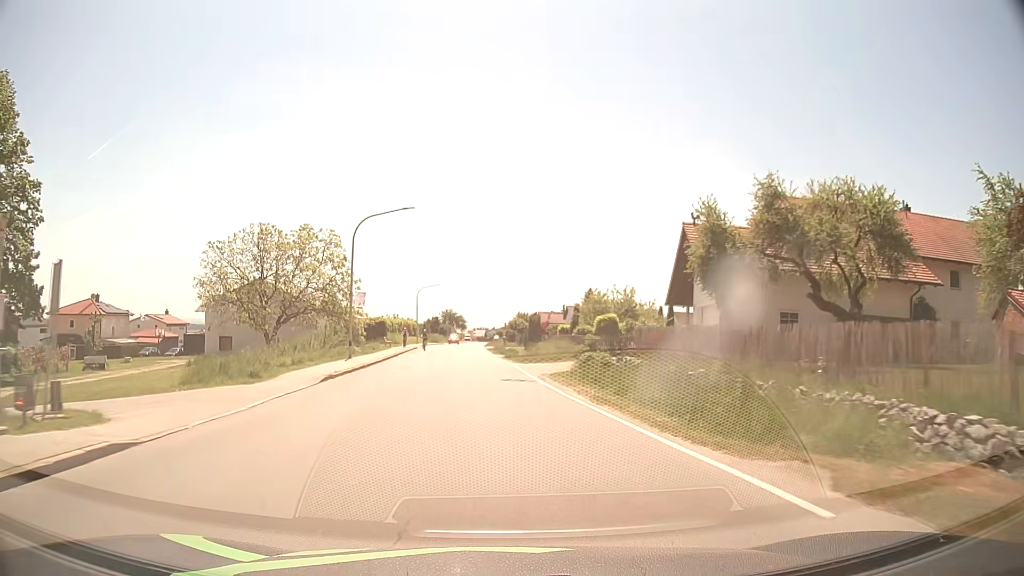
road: secondary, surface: asphalt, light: Day
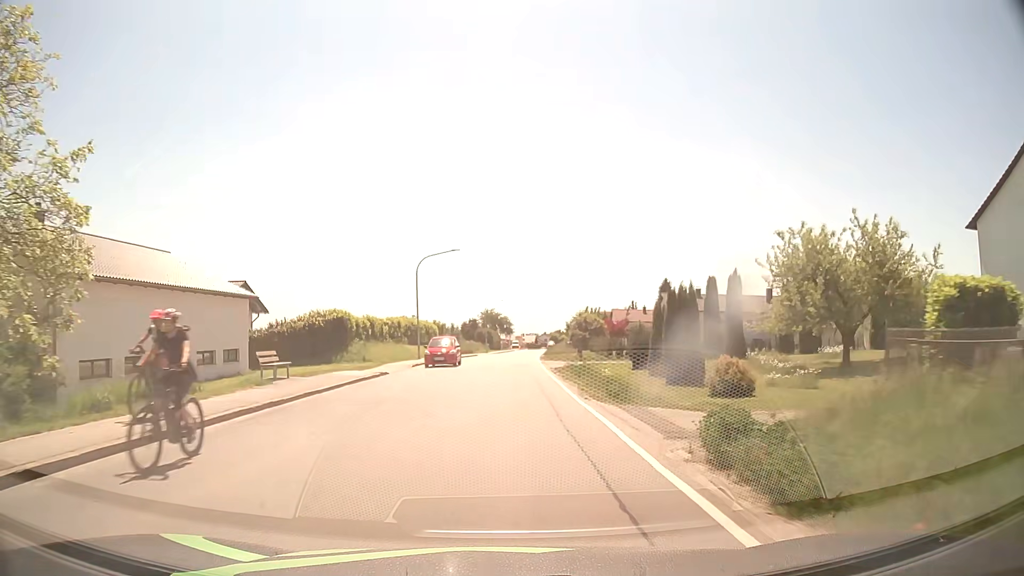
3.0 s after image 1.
(-1.6, +38.2) m; -4°
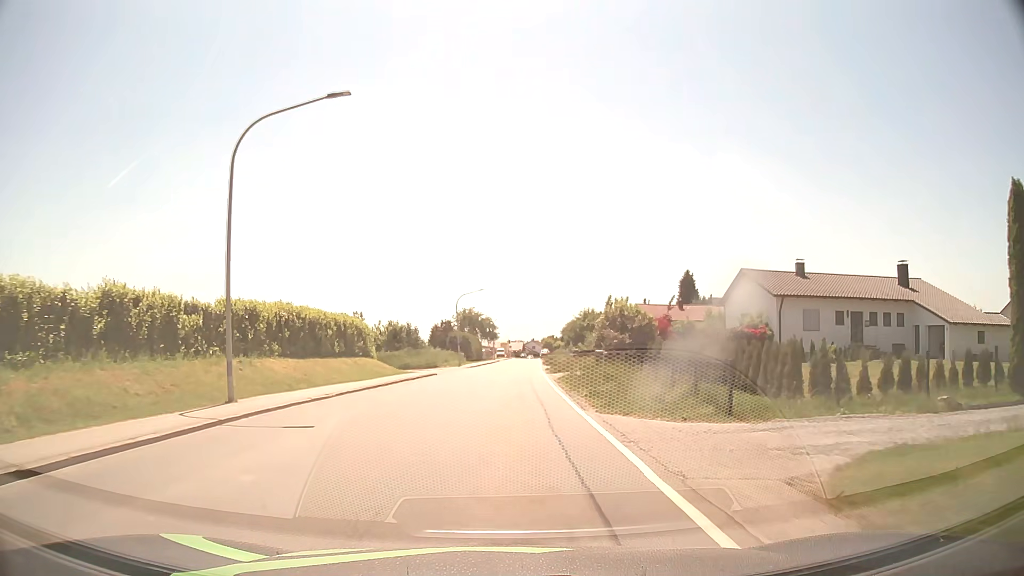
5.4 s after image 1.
(+0.1, +30.5) m; +1°
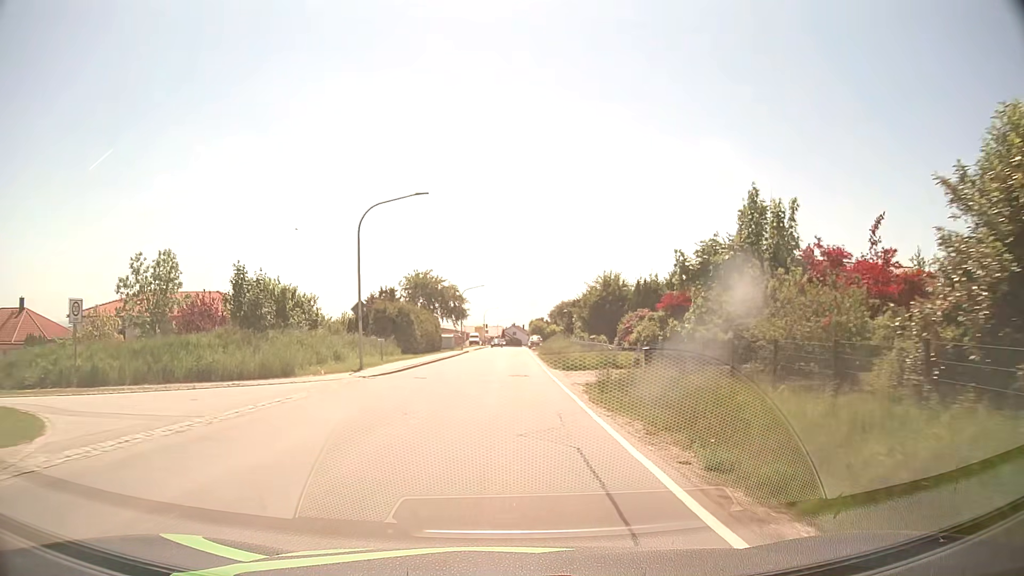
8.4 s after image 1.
(+0.4, +38.2) m; +2°
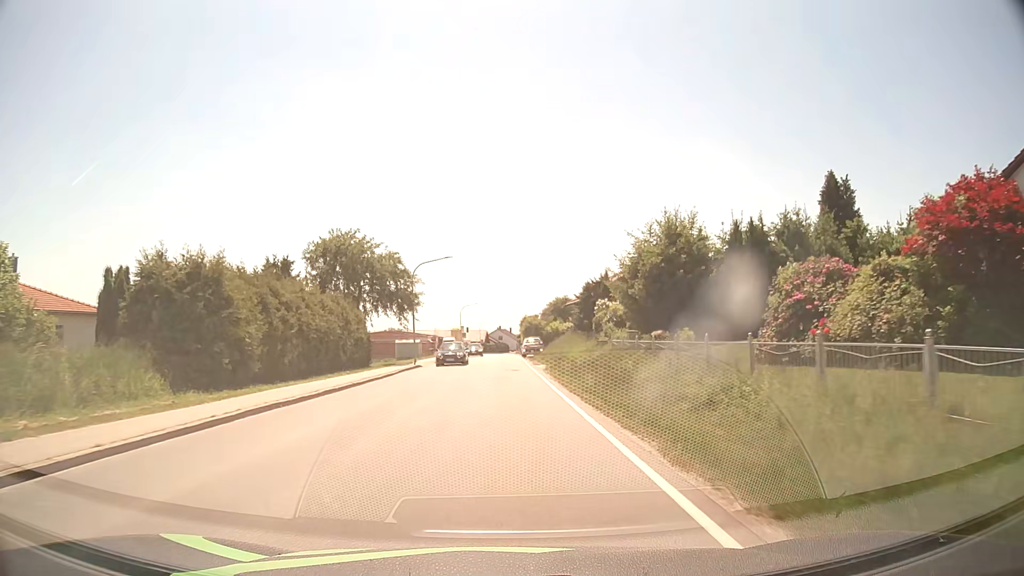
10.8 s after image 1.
(+0.3, +30.6) m; +1°
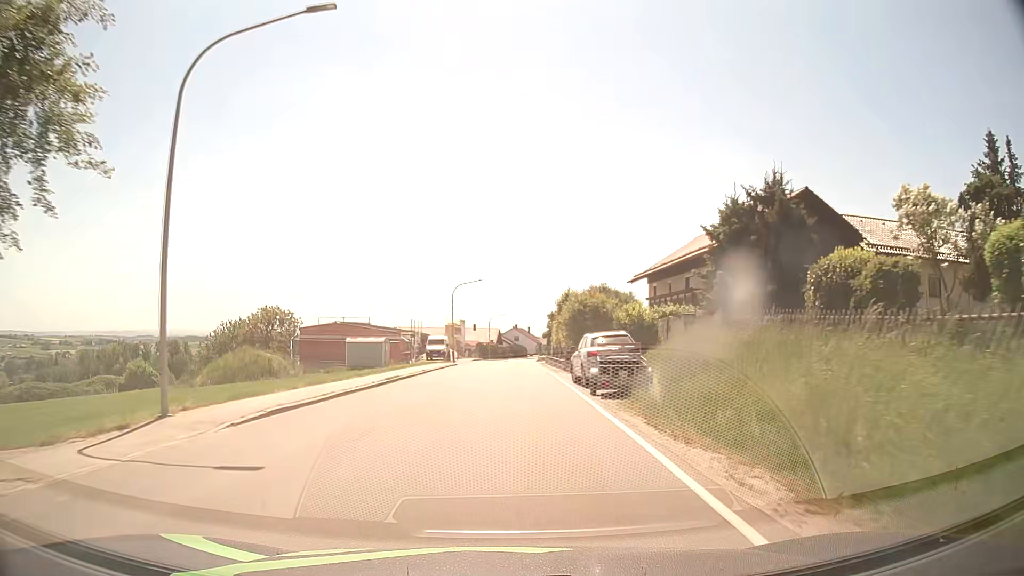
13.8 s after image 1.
(-0.4, +38.0) m; -1°
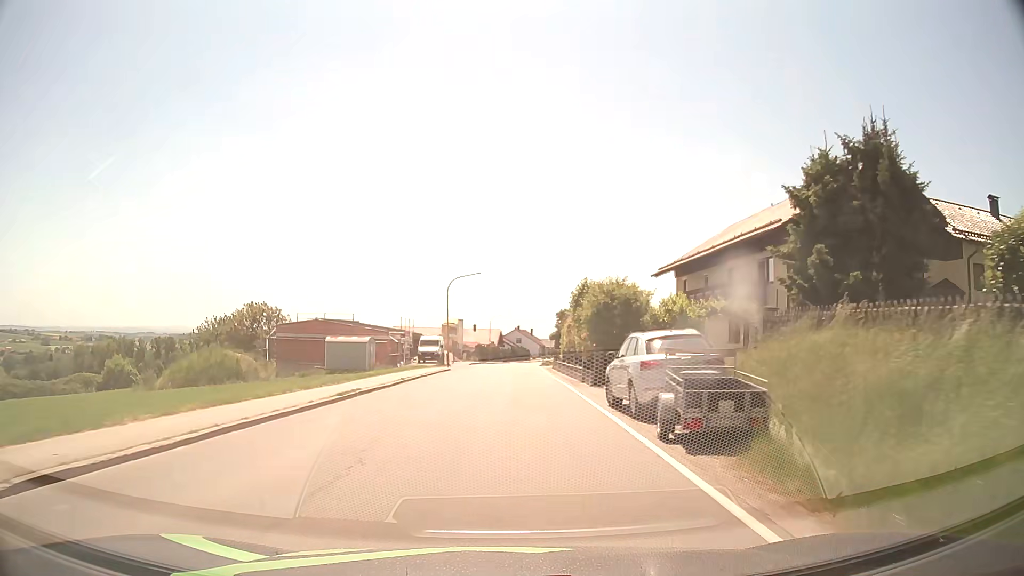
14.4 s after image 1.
(0.0, +7.6) m; 0°
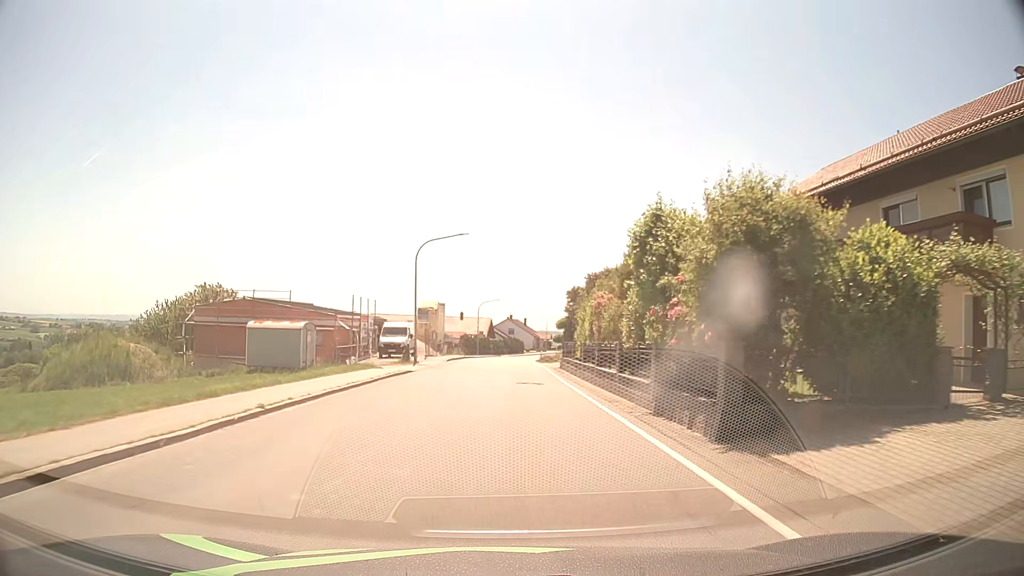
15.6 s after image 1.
(+0.1, +15.2) m; +1°
(0, +10) (0, +20) (0, +30) (0, +40) (0, +50) (+1, +60) (+1, +70) (+2, +80) (+3, +90) (+4, +100) m
